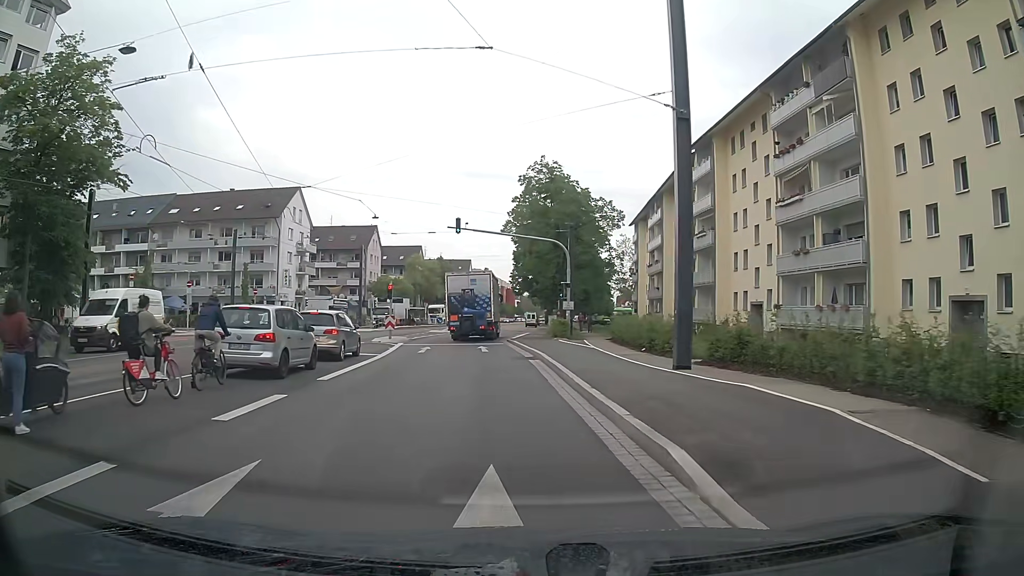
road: primary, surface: asphalt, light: Day
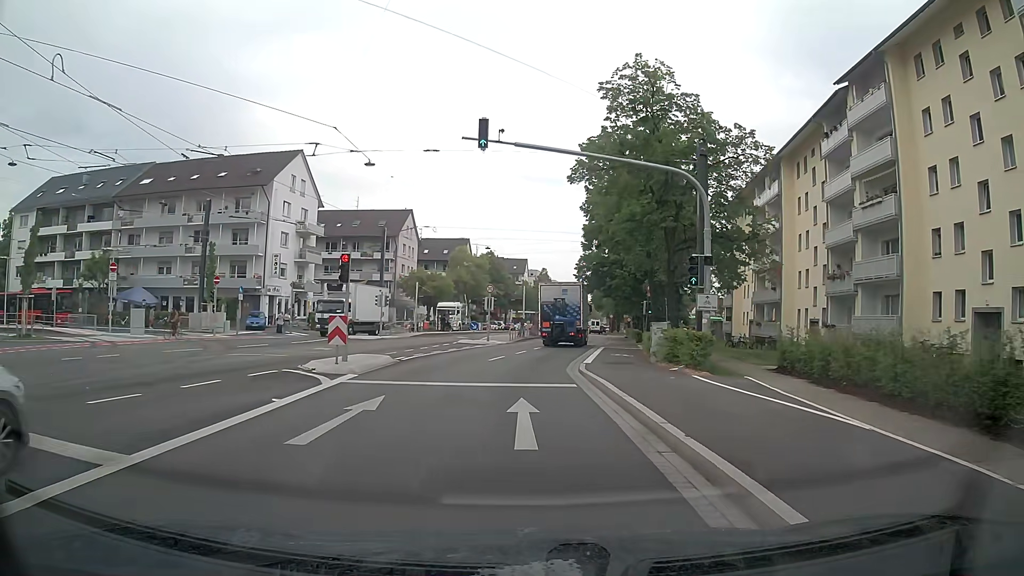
(-0.9, +19.4) m; -5°
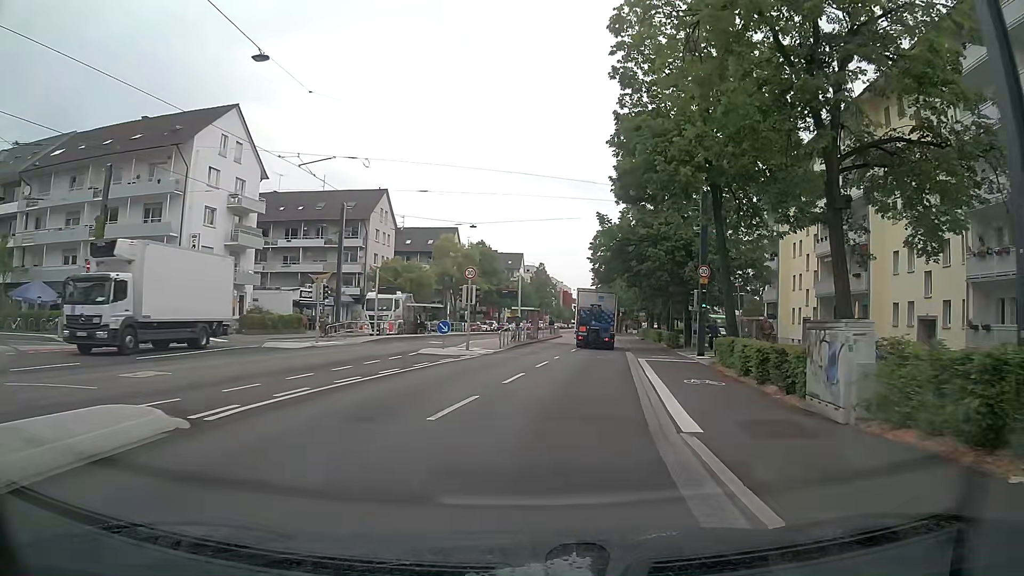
(0.0, +14.7) m; +1°
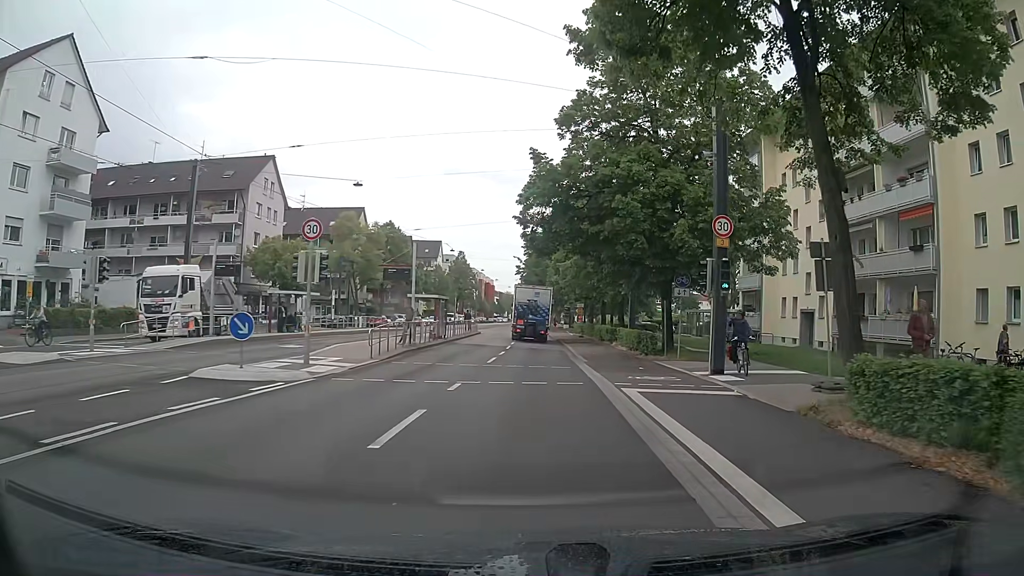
(+0.9, +14.0) m; +7°
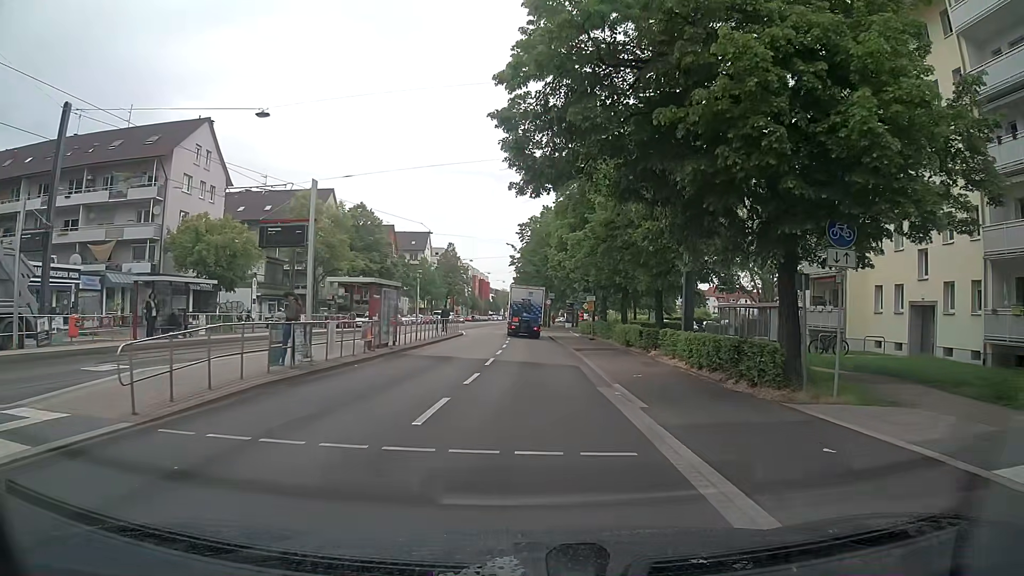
(+0.1, +13.5) m; 0°
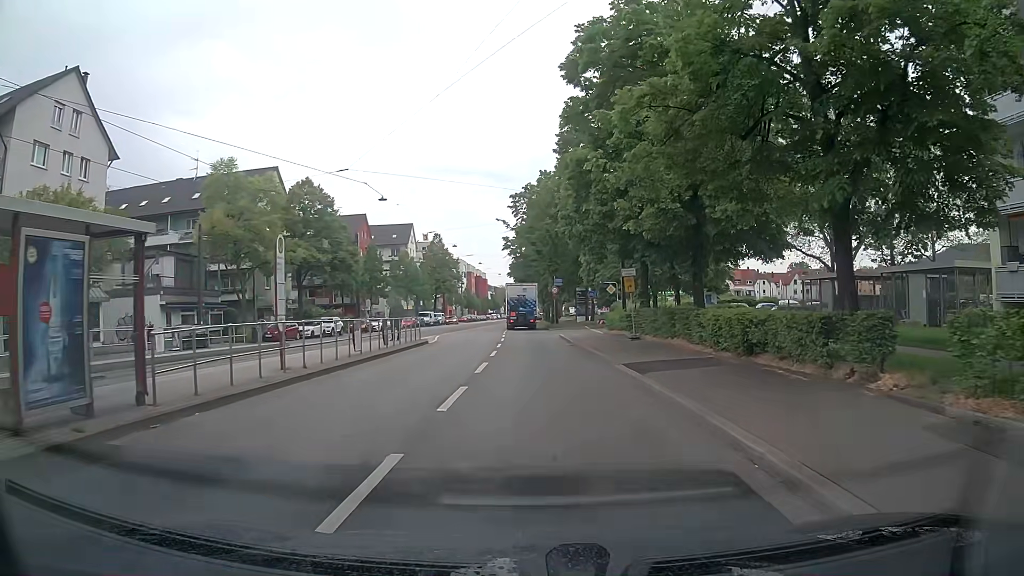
(0.0, +17.5) m; 0°
